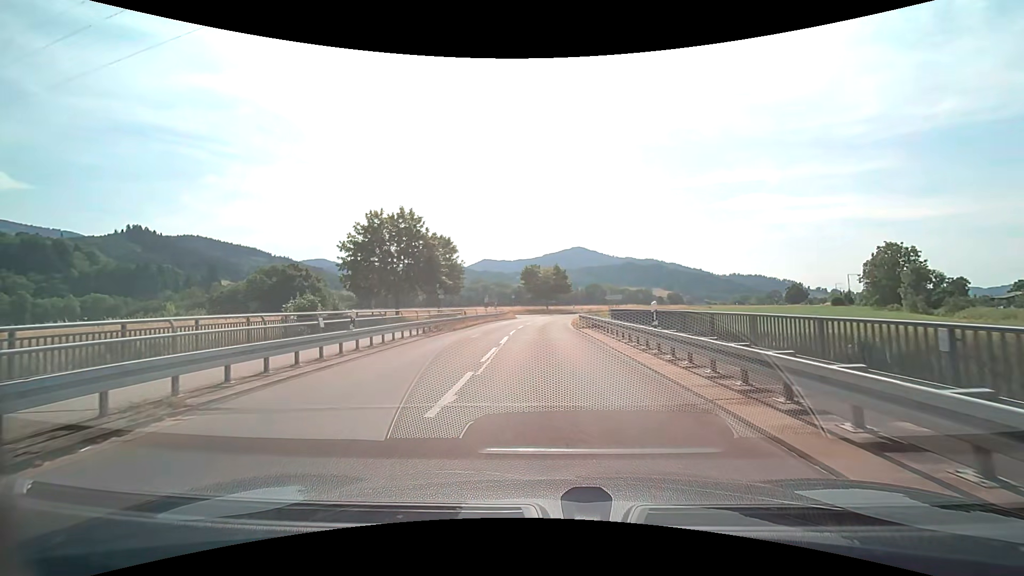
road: tertiary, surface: asphalt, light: Day
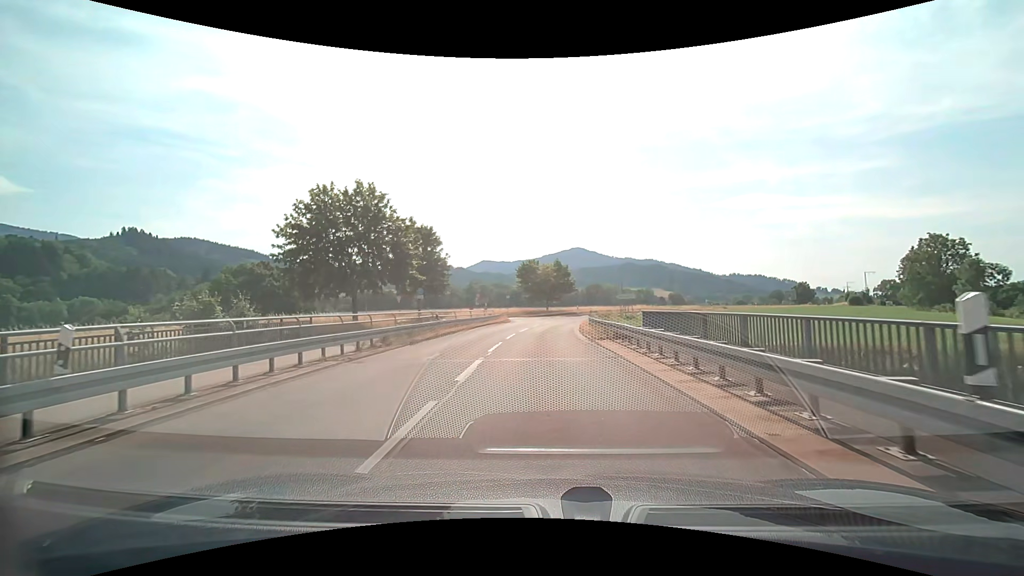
(-0.1, +8.8) m; 0°
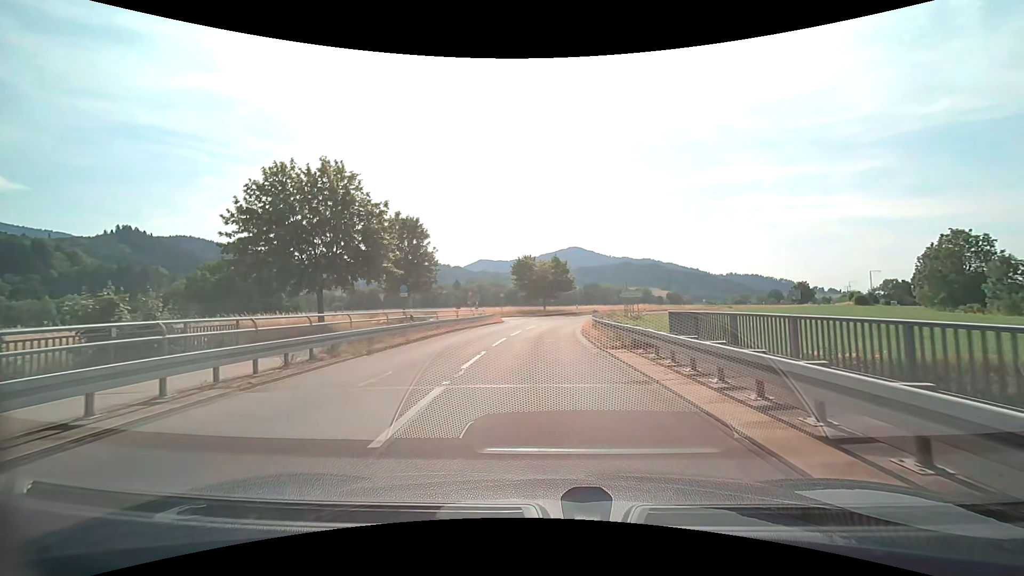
(0.0, +4.4) m; 0°
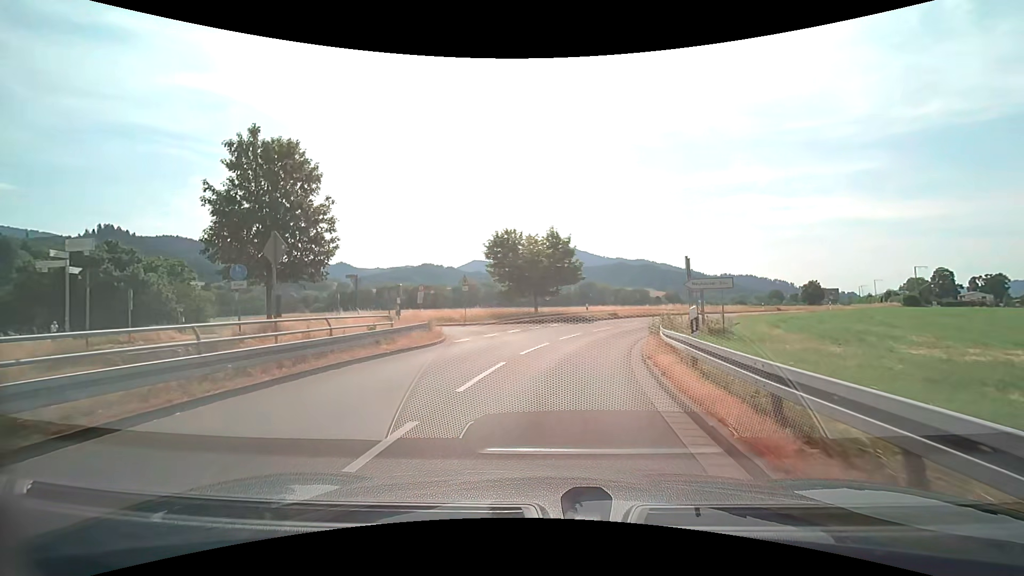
(+0.2, +21.4) m; +1°
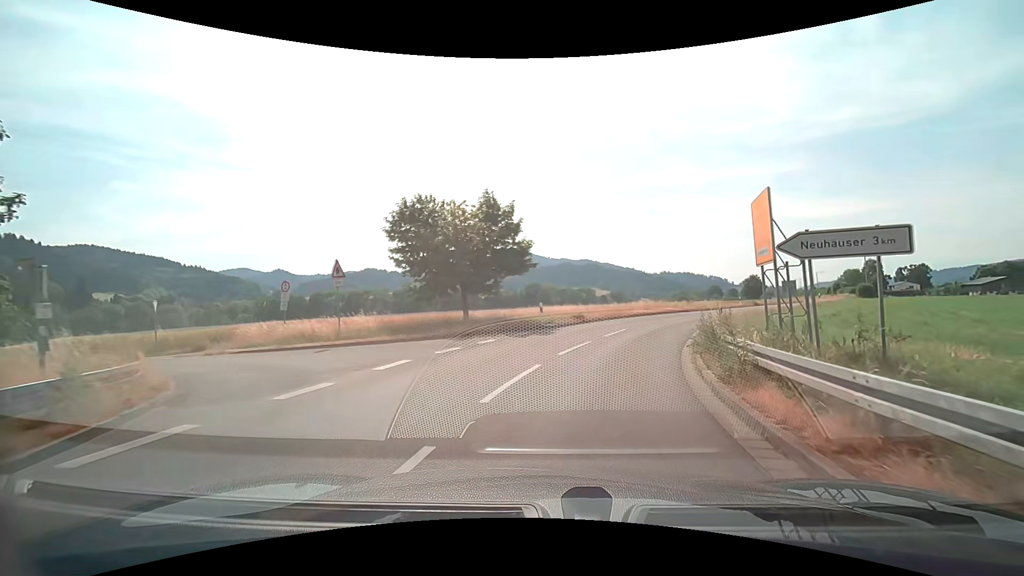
(+0.5, +13.1) m; +6°
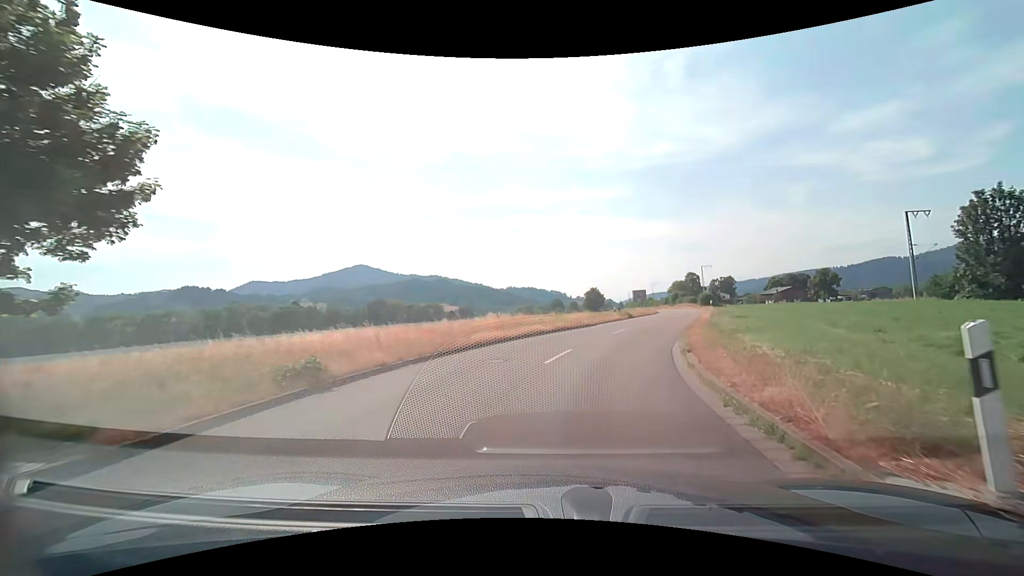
(+2.7, +18.7) m; +16°
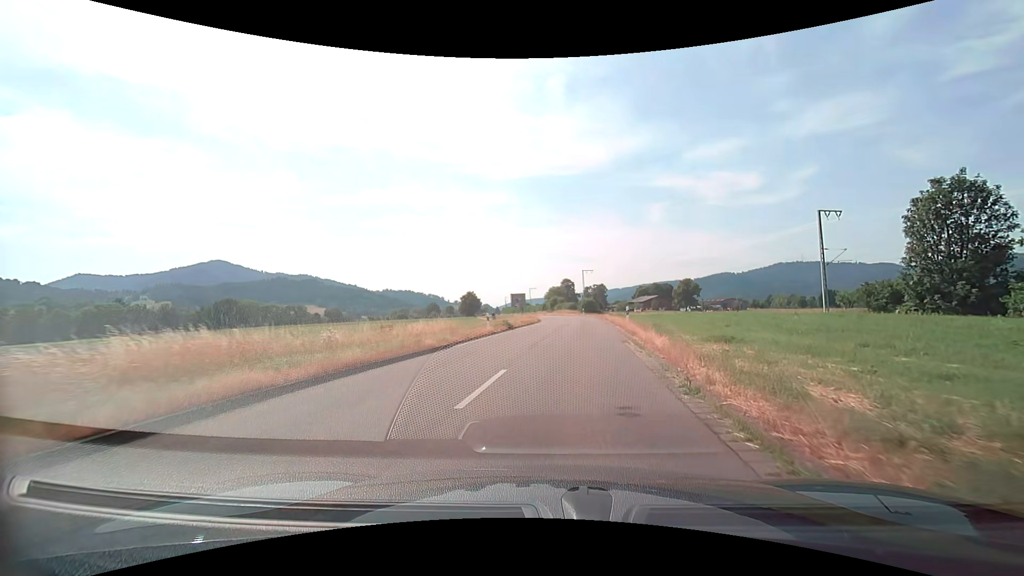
(+2.1, +15.9) m; +14°
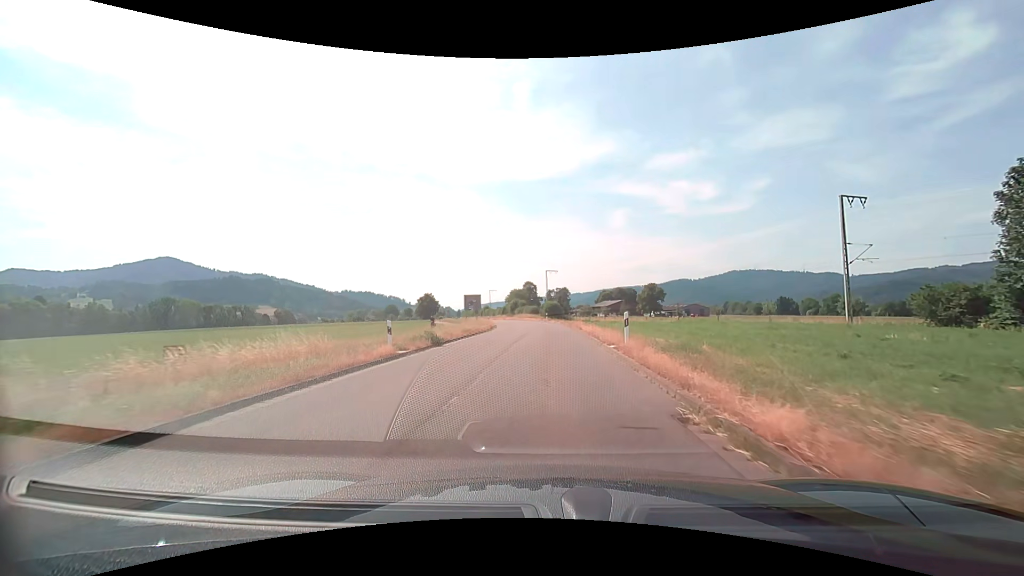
(+0.8, +11.9) m; +5°
(0, +10) (0, +20) (+1, +30) (0, +40) (0, +50) (-1, +60) (-2, +70) (-3, +80) (-5, +90) (-7, +99) m
